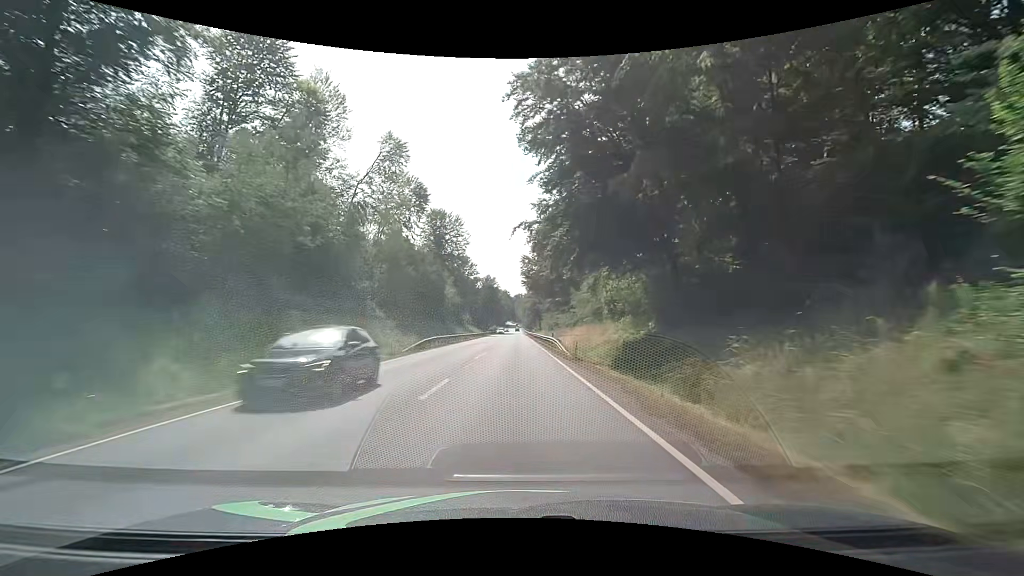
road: primary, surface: asphalt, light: Day
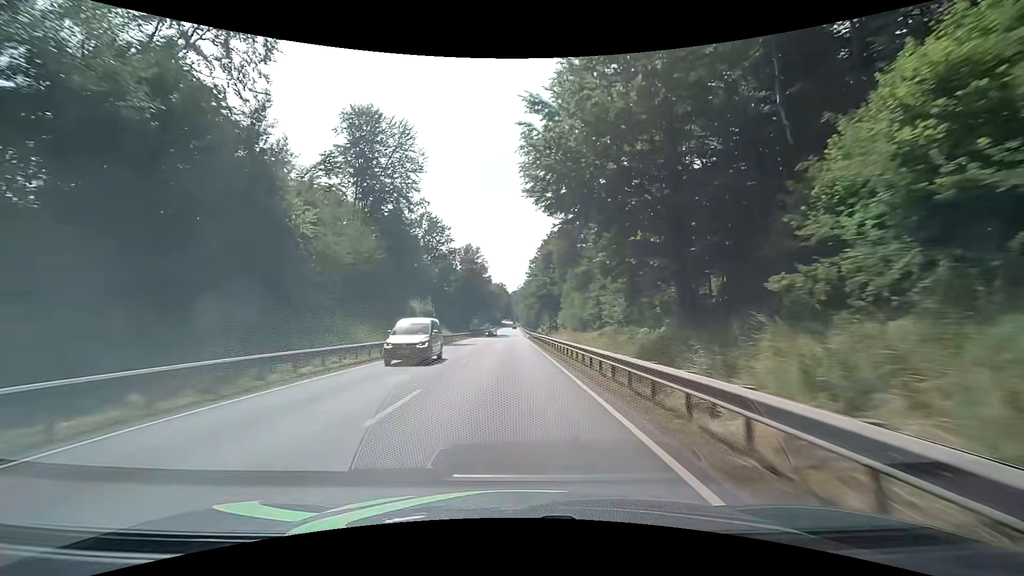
(-0.1, +50.3) m; -1°
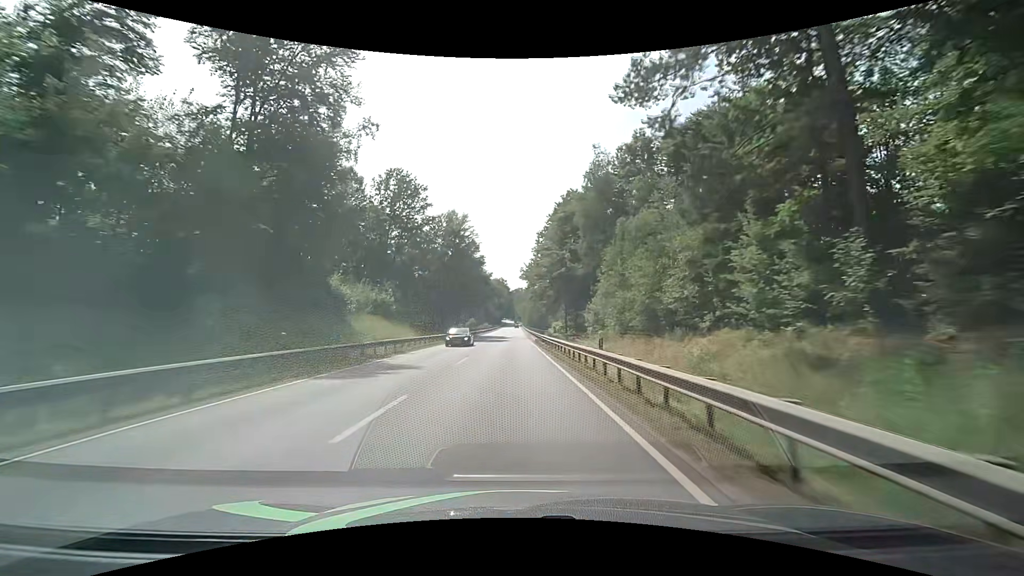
(+0.3, +25.1) m; 0°
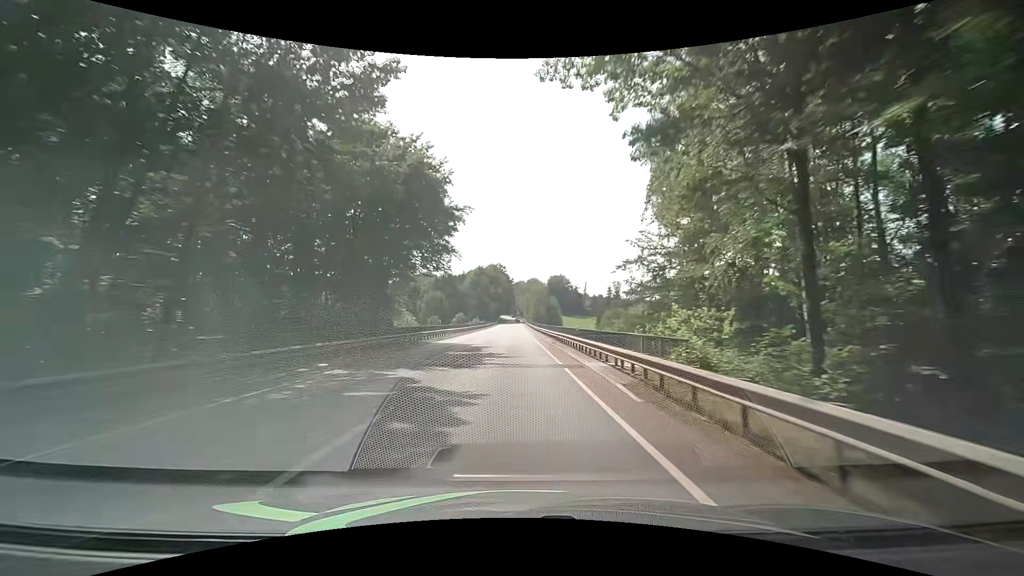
(-0.2, +50.1) m; -1°
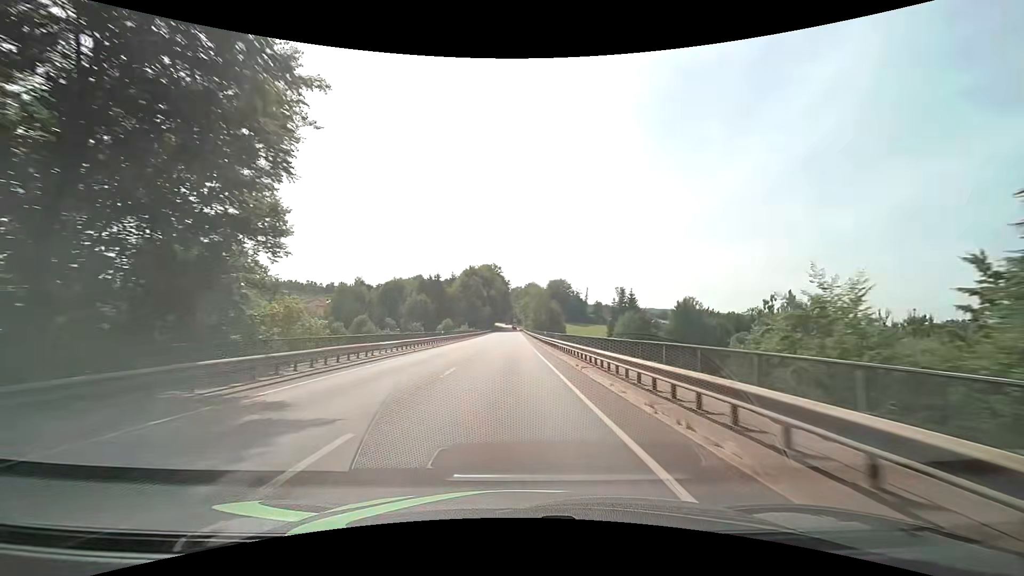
(+0.3, +25.1) m; +1°
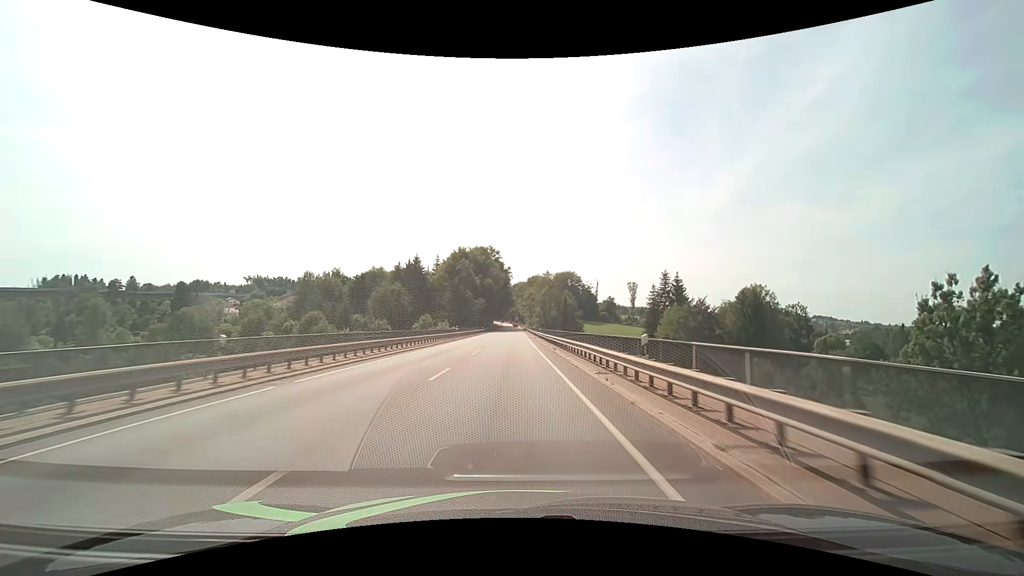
(-0.3, +37.5) m; -1°
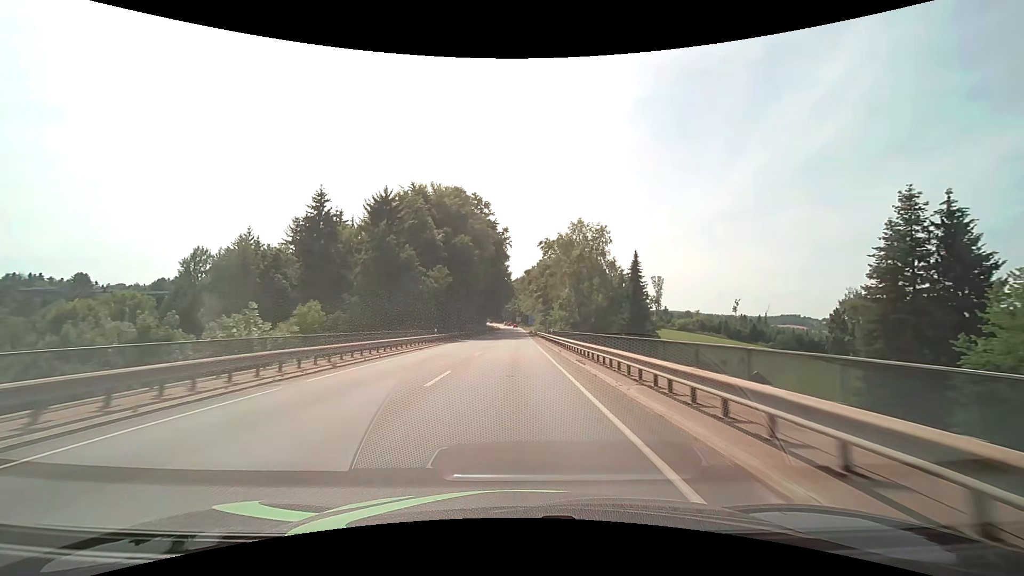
(-0.2, +62.4) m; 0°
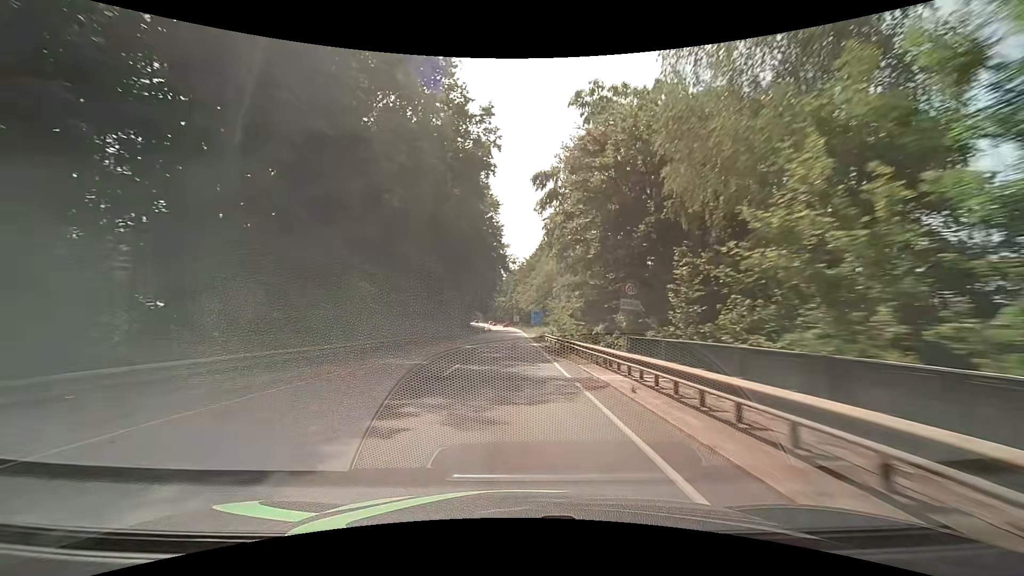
(+0.1, +49.9) m; 0°
(0, +10) (0, +20) (0, +30) (0, +40) (0, +50) (0, +60) (0, +70) (0, +80) (0, +90) (0, +100) m
